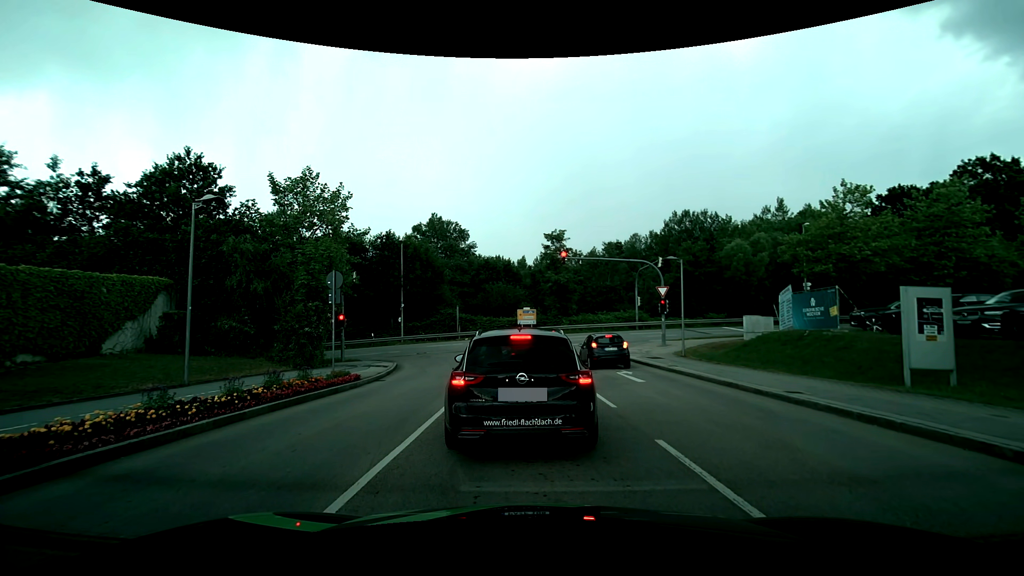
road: residential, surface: asphalt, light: Day
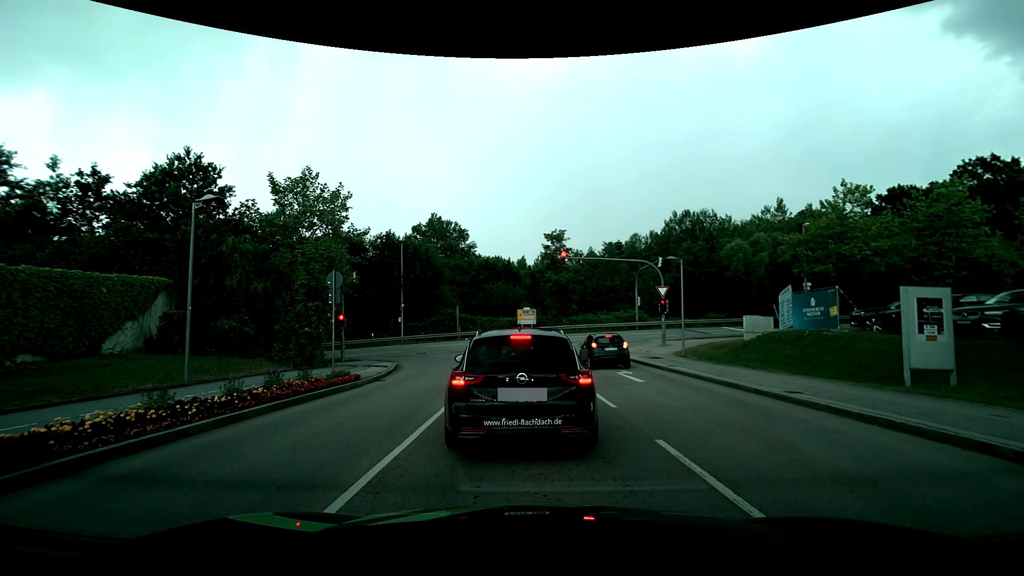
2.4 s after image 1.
(0.0, 0.0) m; 0°
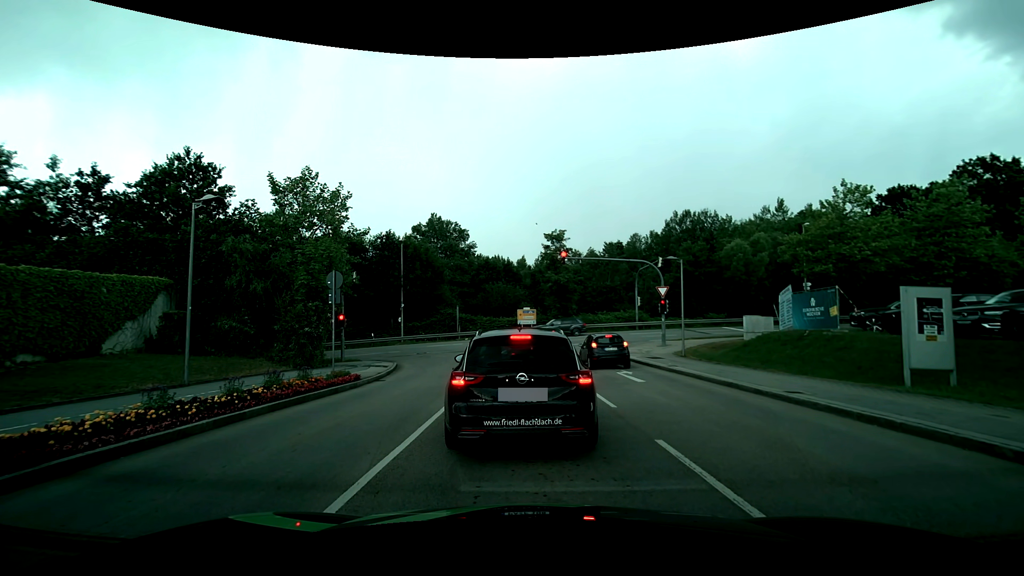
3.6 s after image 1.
(0.0, 0.0) m; 0°
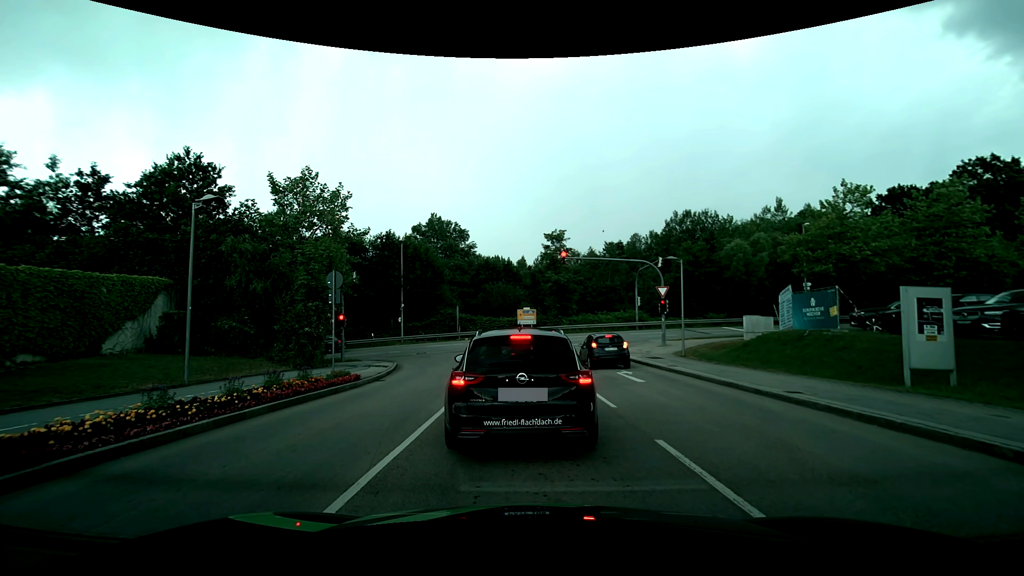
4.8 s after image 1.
(0.0, 0.0) m; 0°
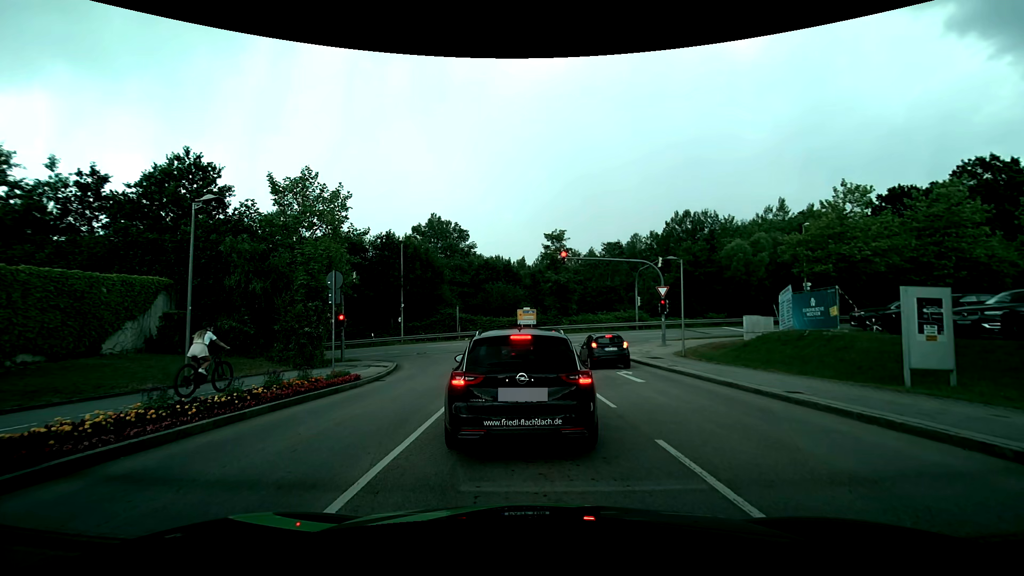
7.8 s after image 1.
(0.0, 0.0) m; 0°
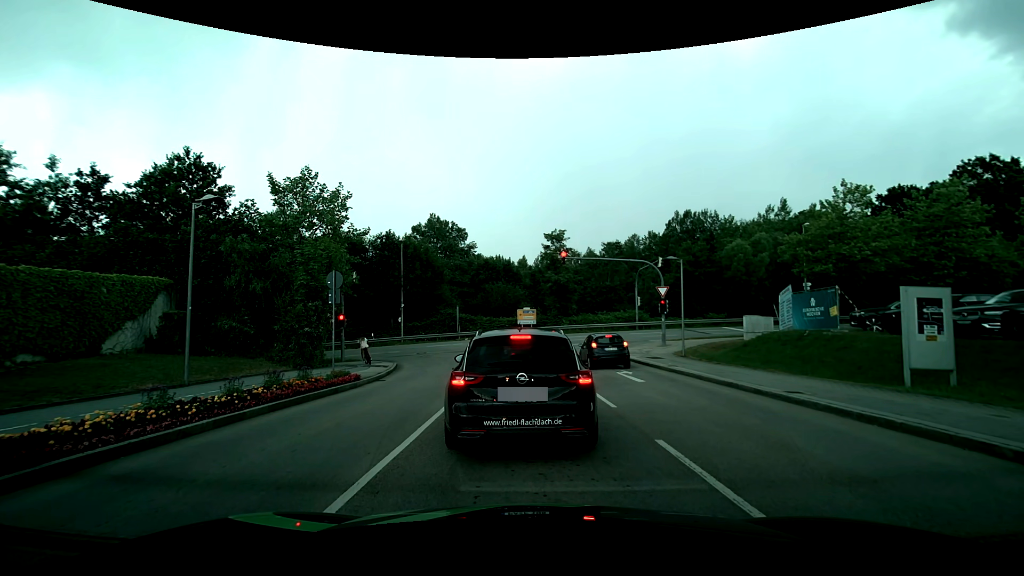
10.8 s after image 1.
(0.0, 0.0) m; 0°
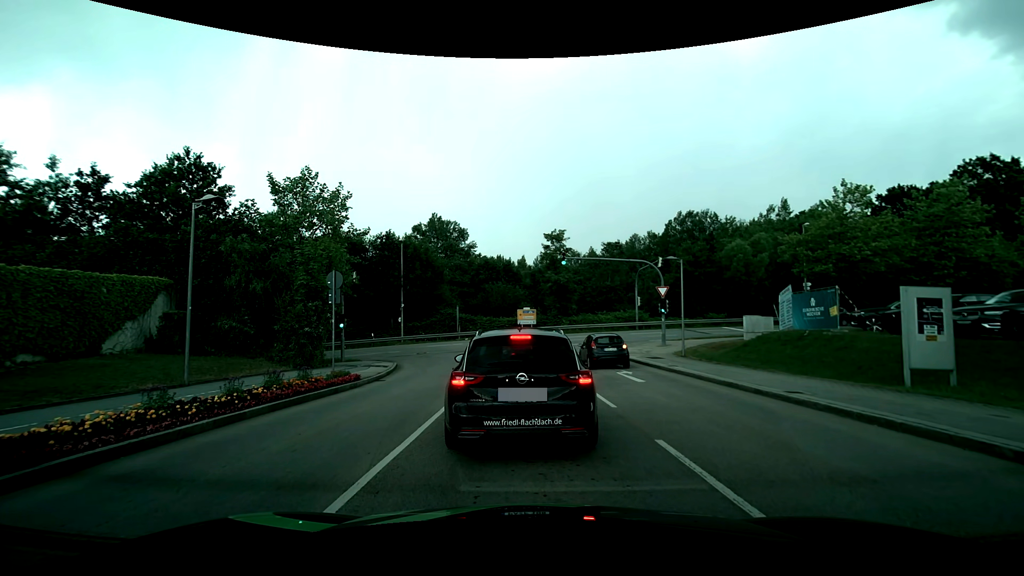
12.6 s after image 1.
(0.0, 0.0) m; 0°
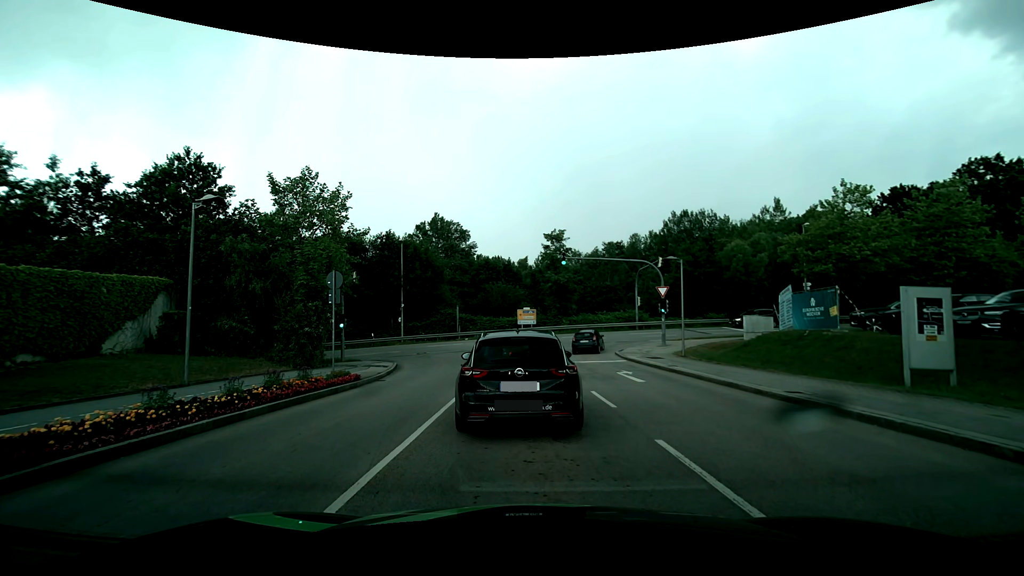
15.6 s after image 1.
(0.0, 0.0) m; 0°
